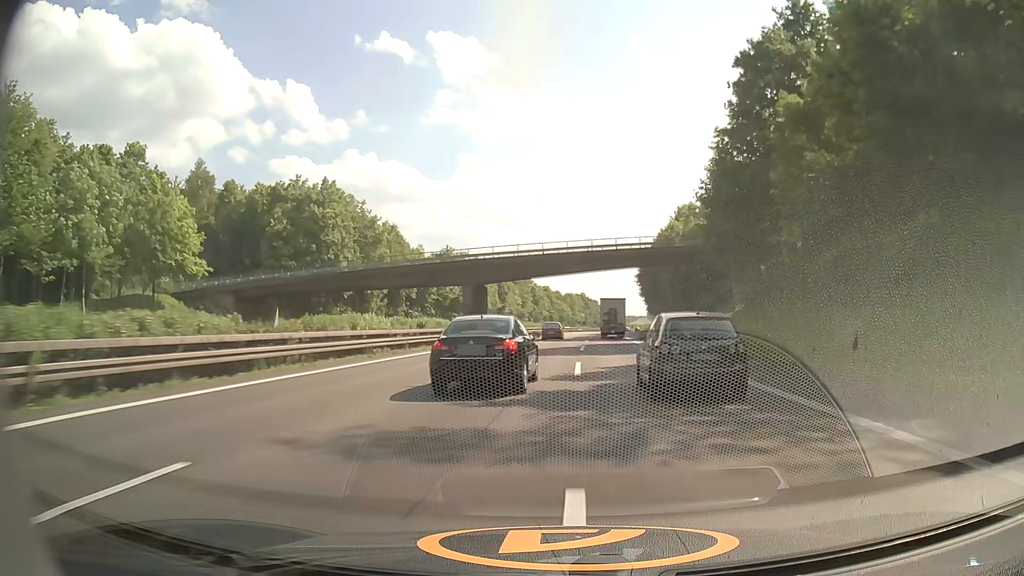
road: motorway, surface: asphalt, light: Day
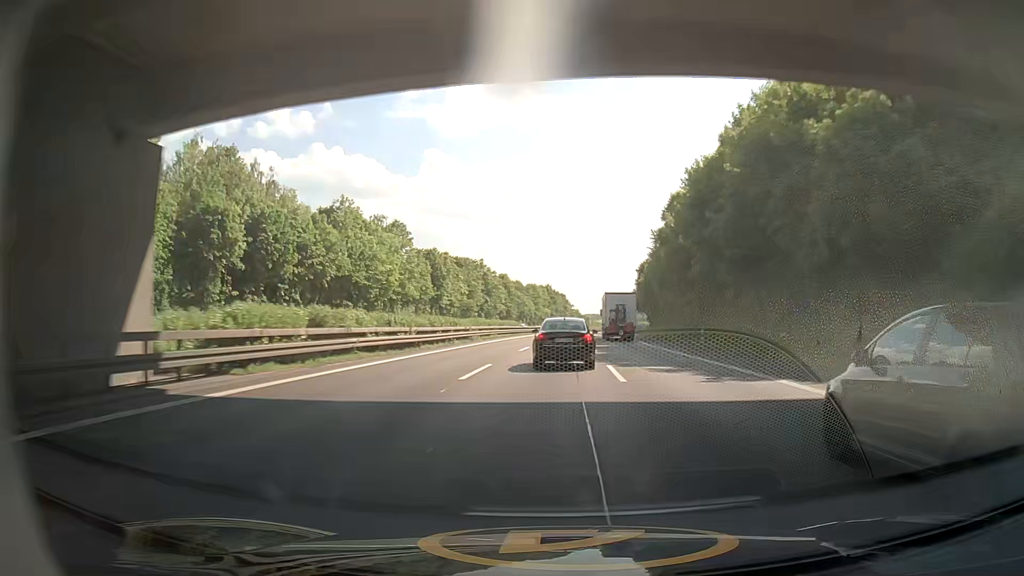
(+1.5, +56.2) m; +3°
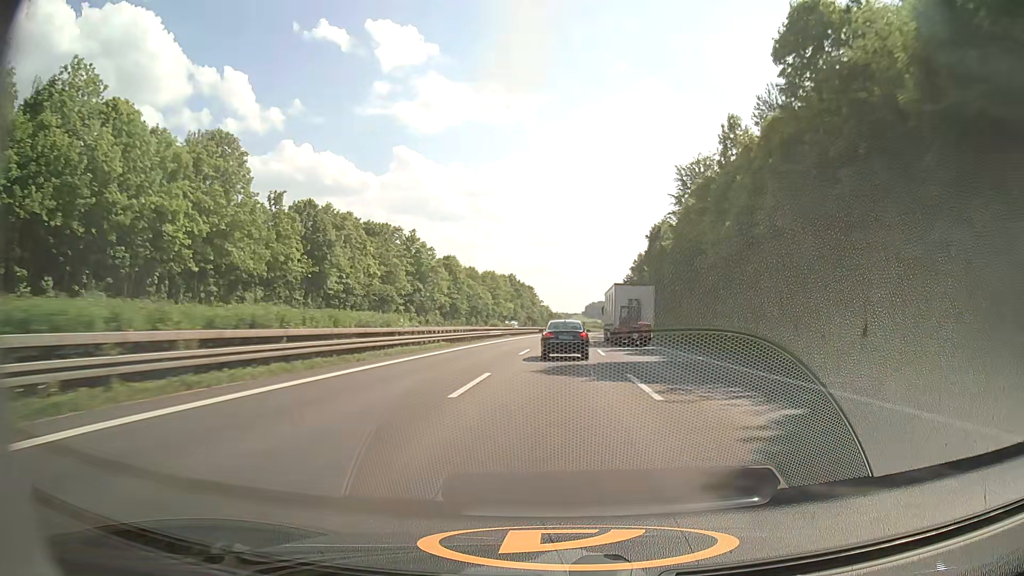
(+1.4, +57.5) m; +3°
(0, +10) (0, +20) (0, +30) (0, +40) (+1, +50) (+1, +60) (+1, +70) (+2, +80) (+3, +90) (+3, +100) m
